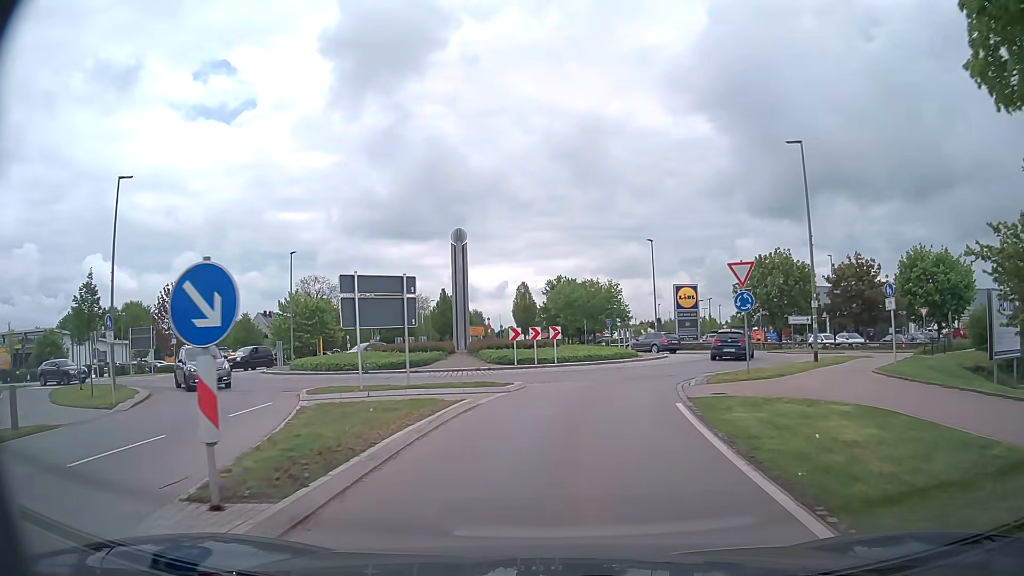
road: tertiary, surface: asphalt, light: Day
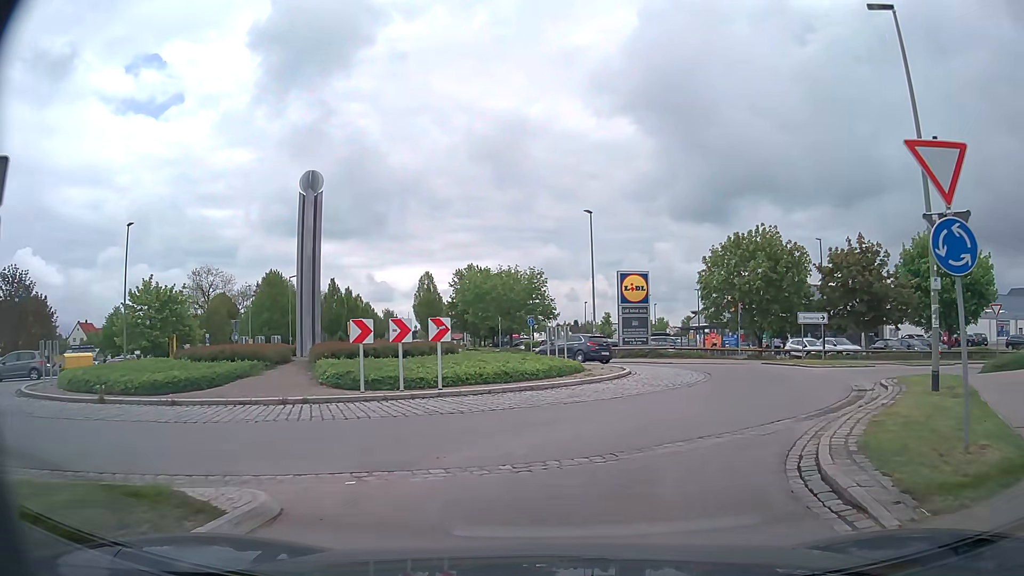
(+0.4, +13.5) m; +6°
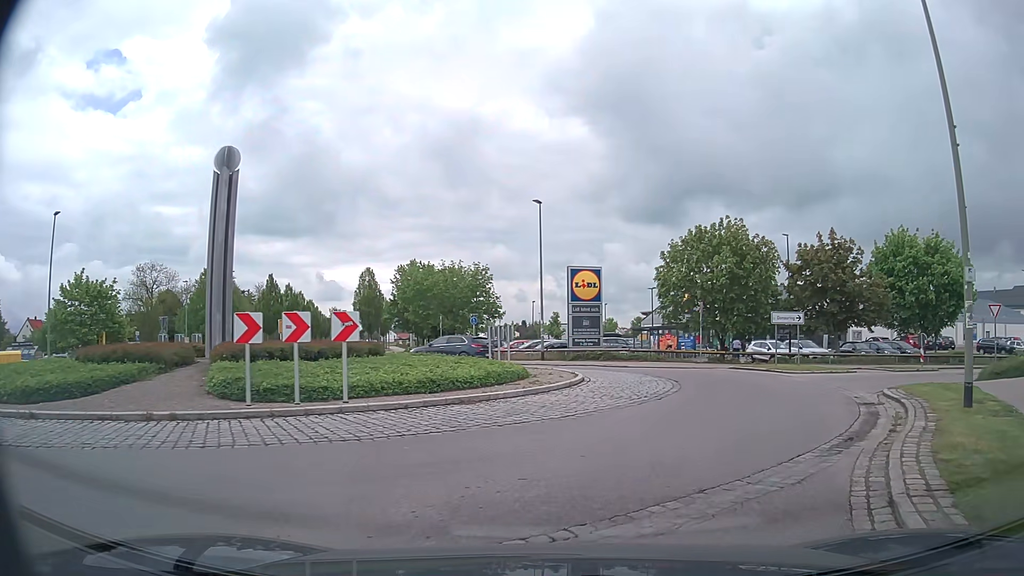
(+0.1, +3.2) m; +4°
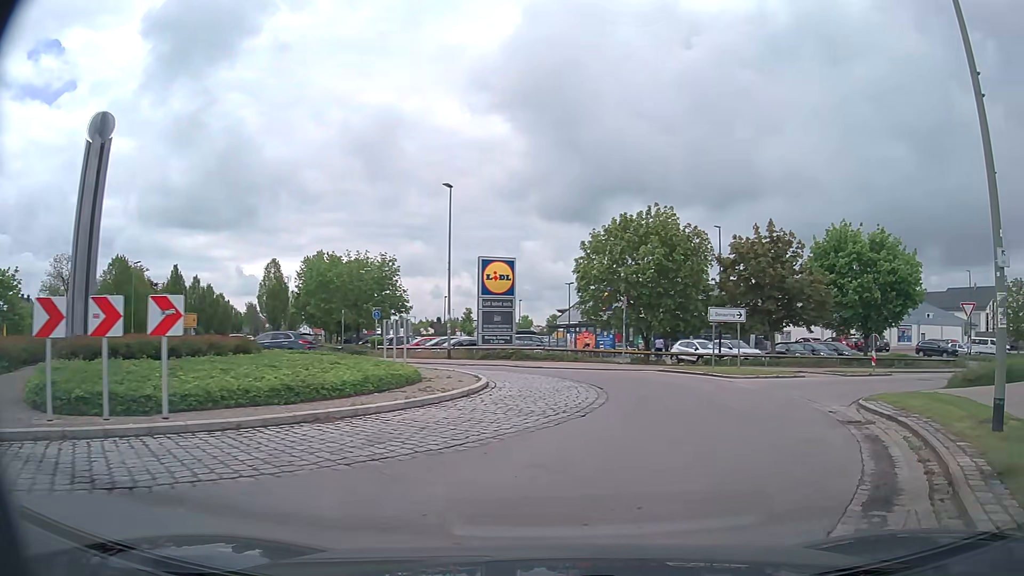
(+0.2, +3.3) m; +7°
